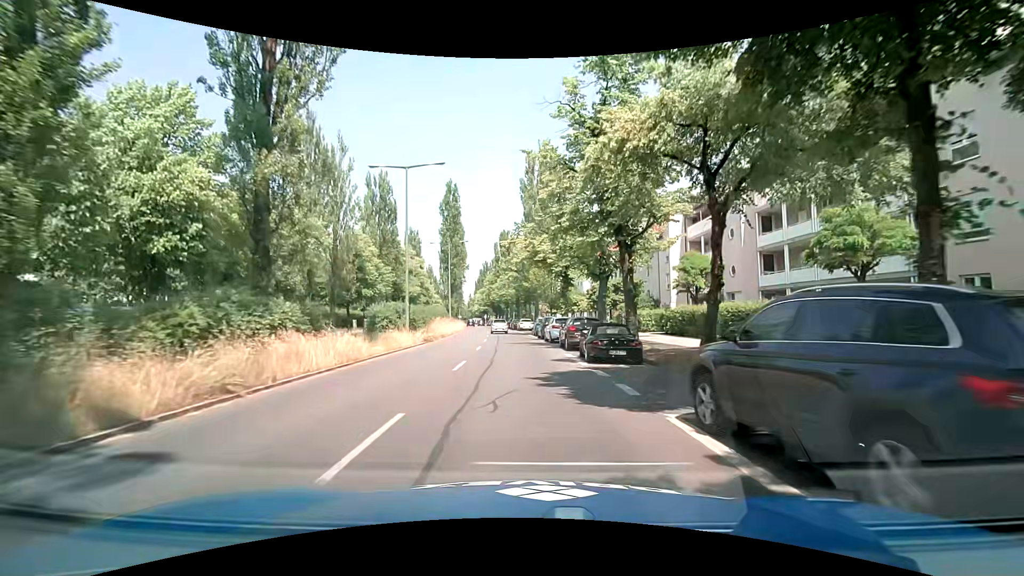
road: secondary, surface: asphalt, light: Day
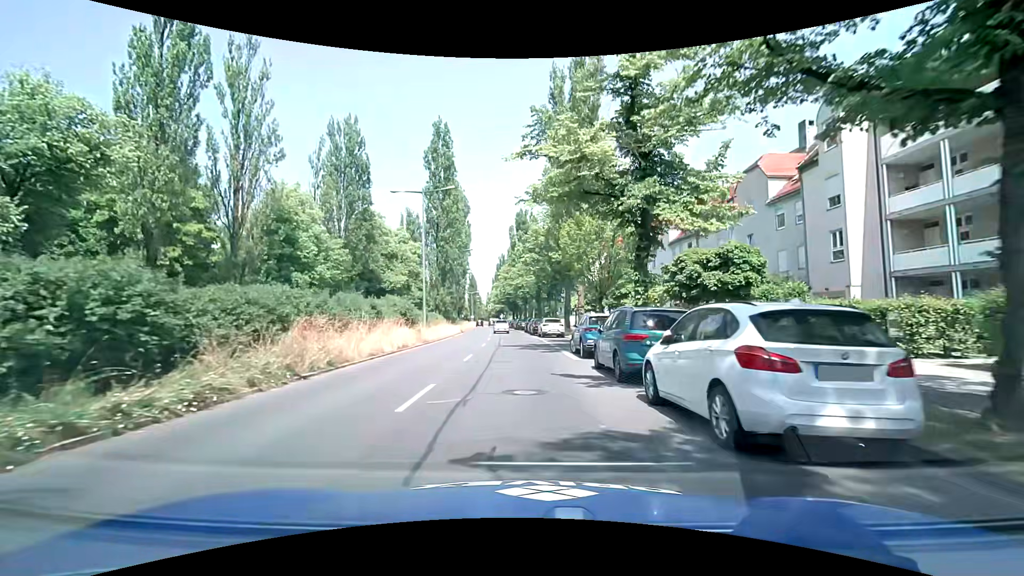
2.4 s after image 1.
(-0.2, +24.0) m; -1°
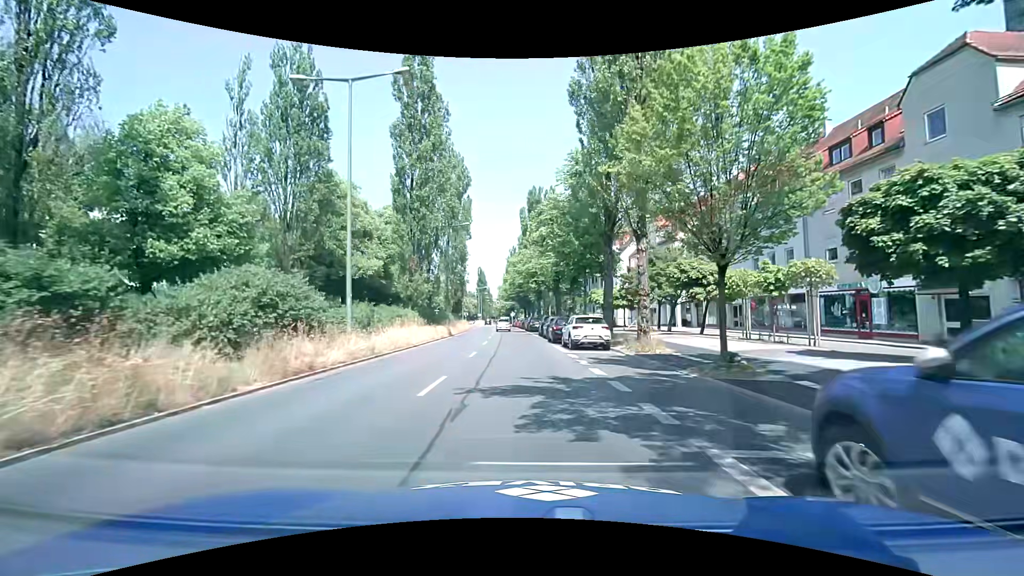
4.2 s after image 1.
(-0.4, +16.6) m; -2°
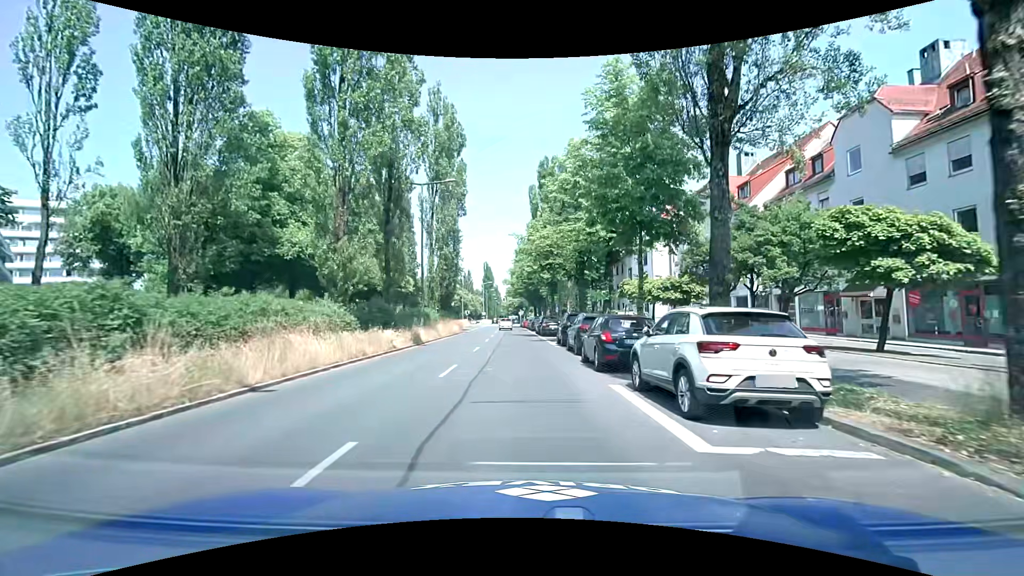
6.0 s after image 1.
(0.0, +15.2) m; 0°
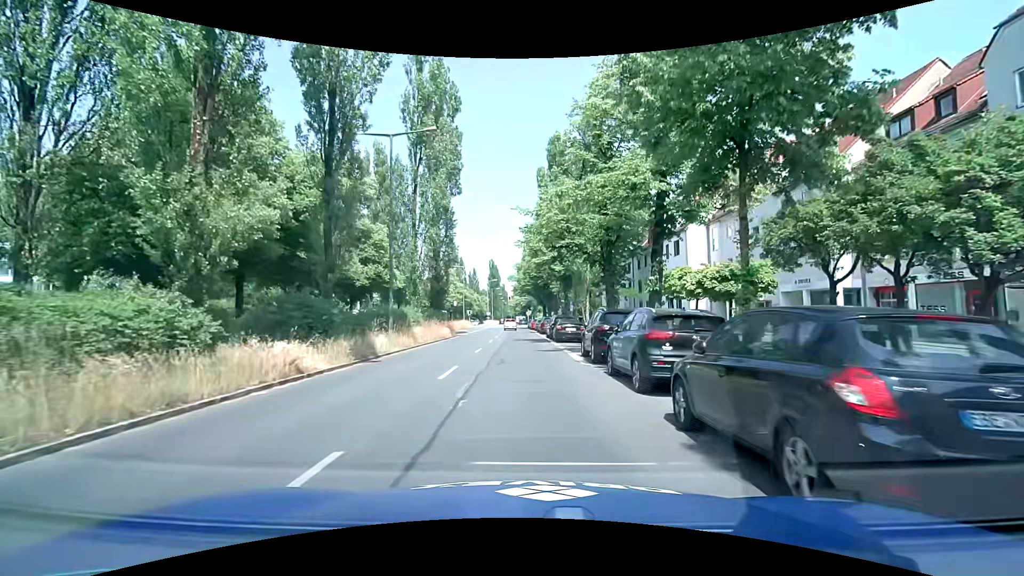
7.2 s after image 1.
(-0.2, +9.3) m; -1°
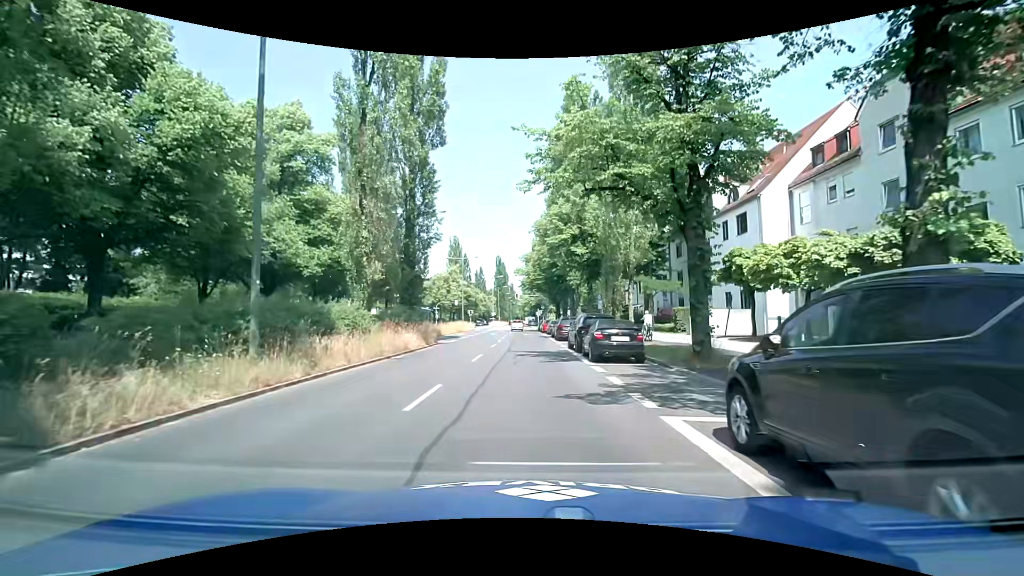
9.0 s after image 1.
(-0.2, +12.7) m; 0°
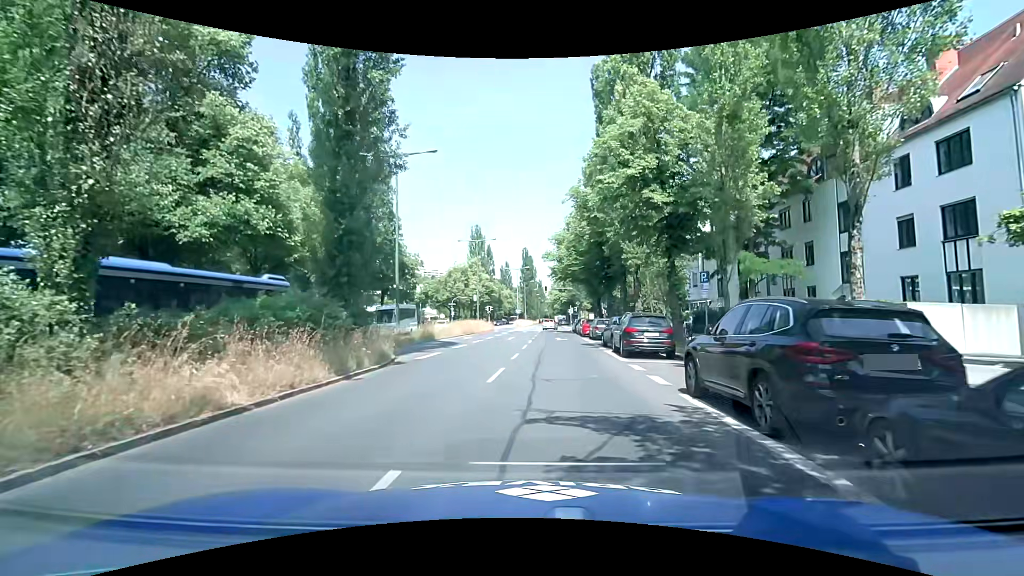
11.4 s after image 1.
(-0.6, +14.9) m; -4°
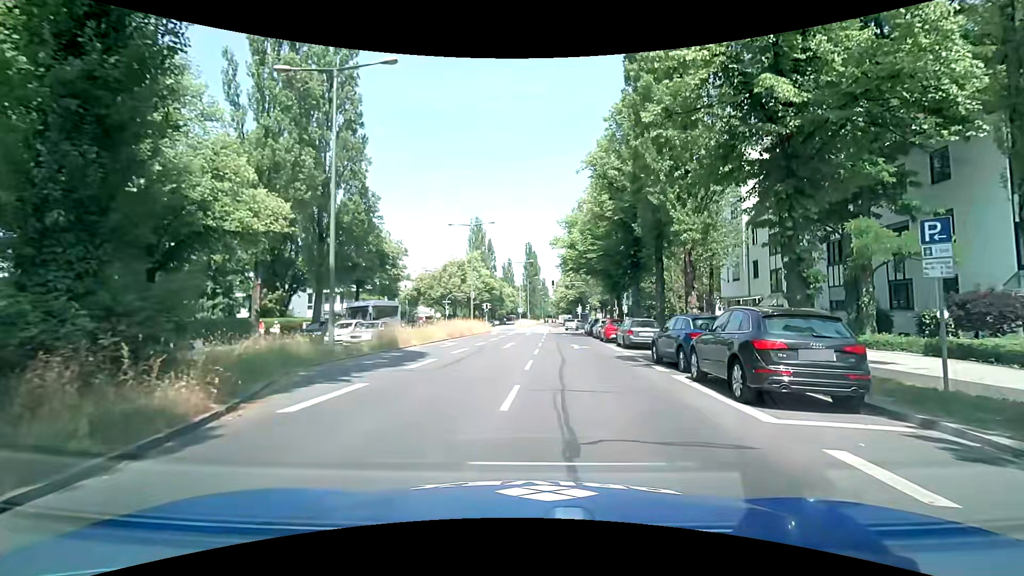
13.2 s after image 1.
(-0.2, +9.5) m; -1°
